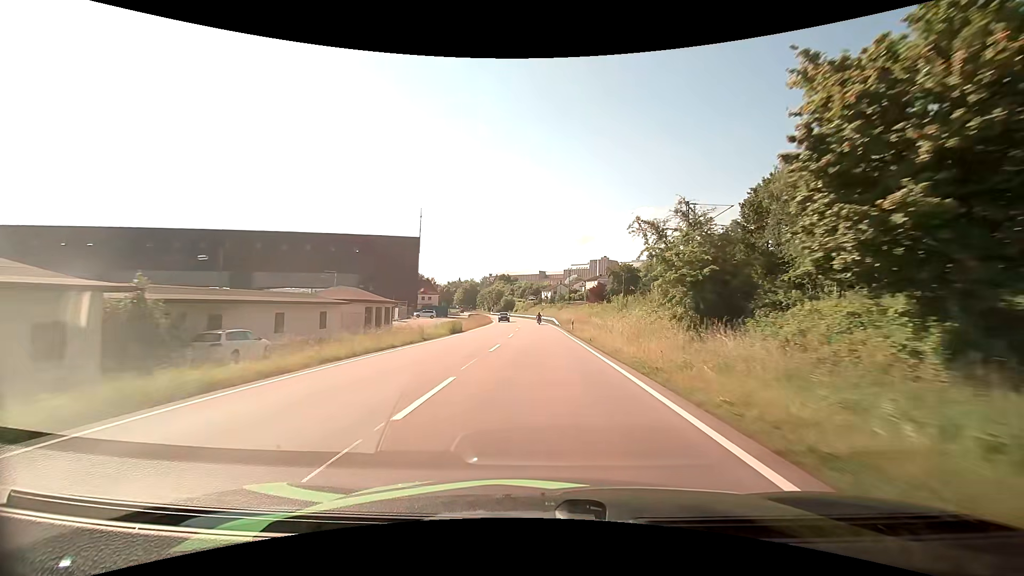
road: primary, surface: asphalt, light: Day
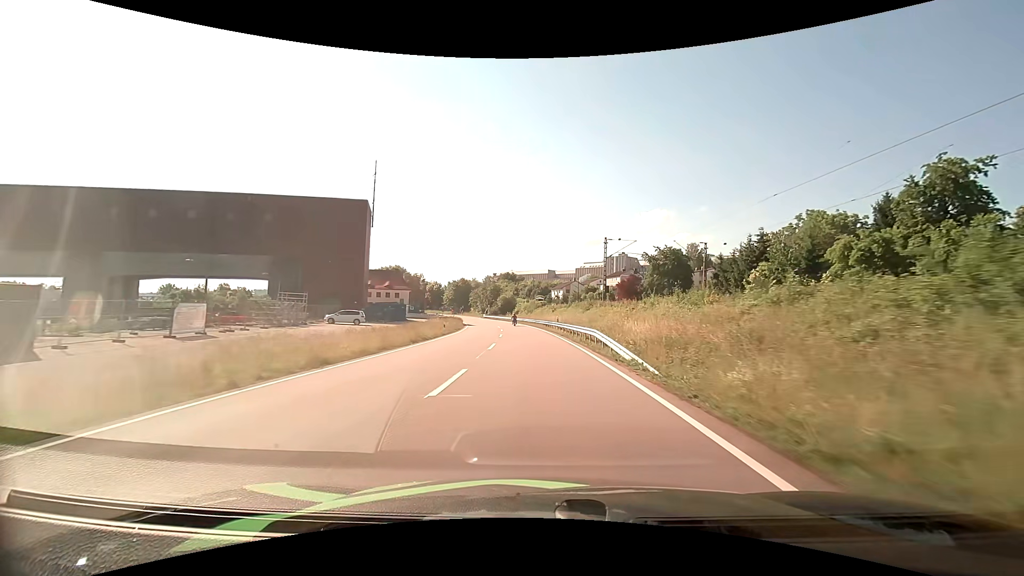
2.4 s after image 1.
(-0.2, +46.2) m; -1°
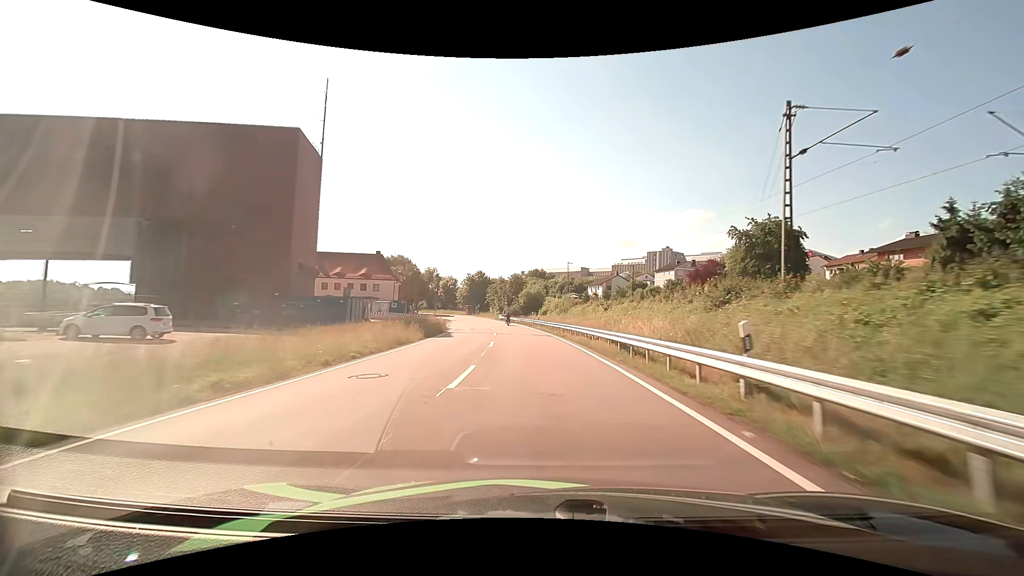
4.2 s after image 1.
(-1.0, +35.4) m; -4°
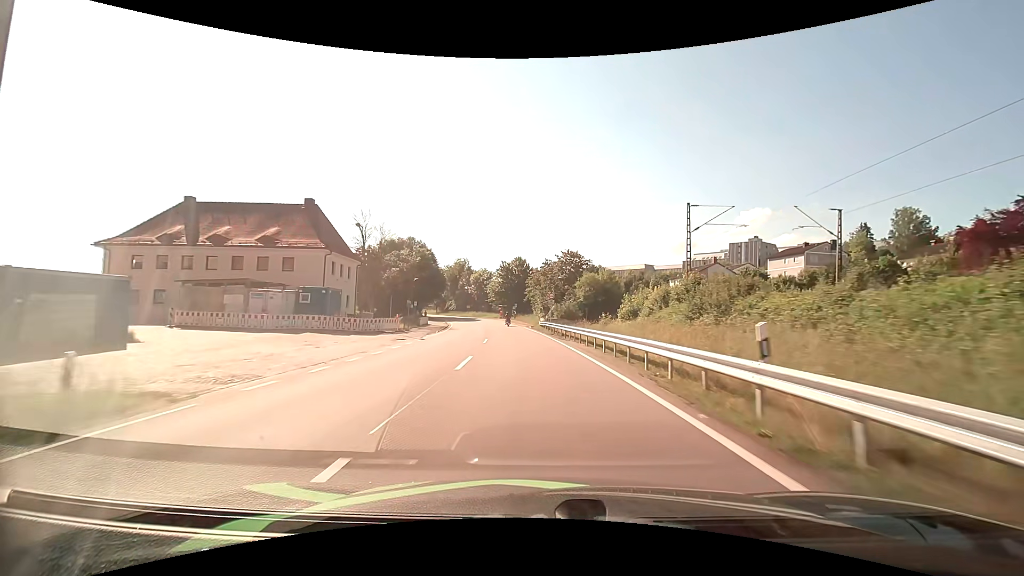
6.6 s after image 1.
(-2.1, +44.7) m; -6°
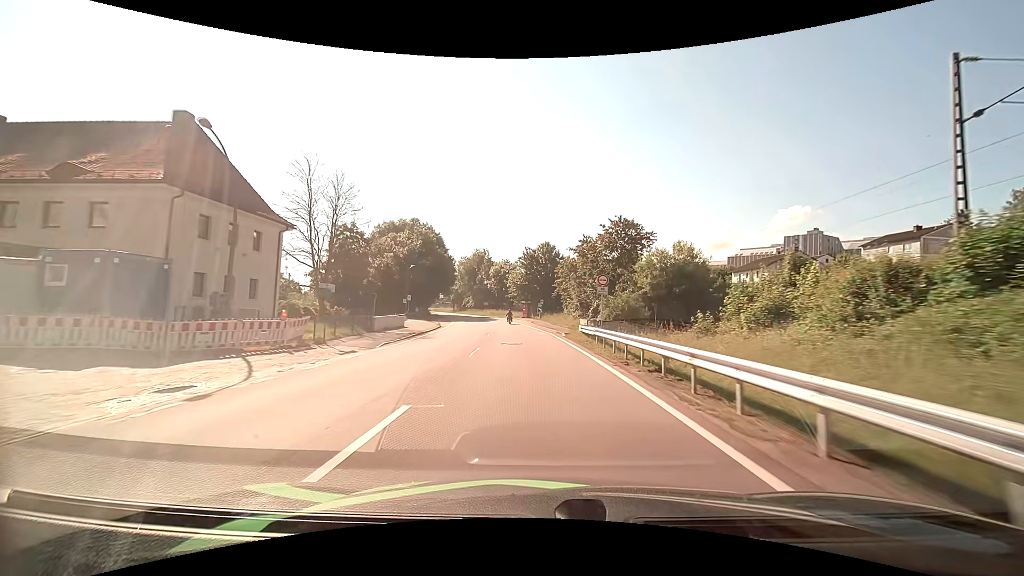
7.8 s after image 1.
(-0.6, +21.5) m; -3°
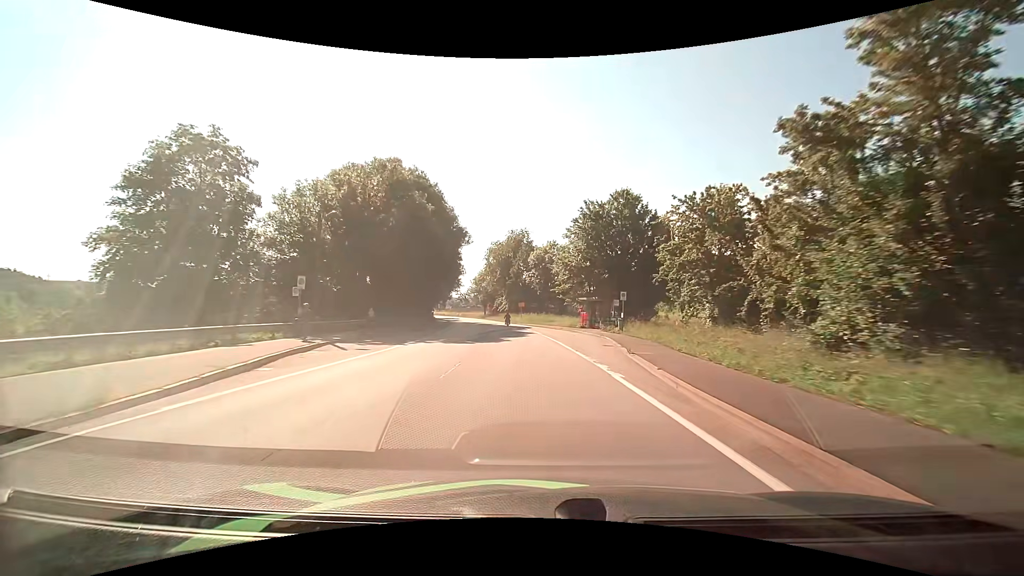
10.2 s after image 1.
(-2.0, +40.4) m; -6°
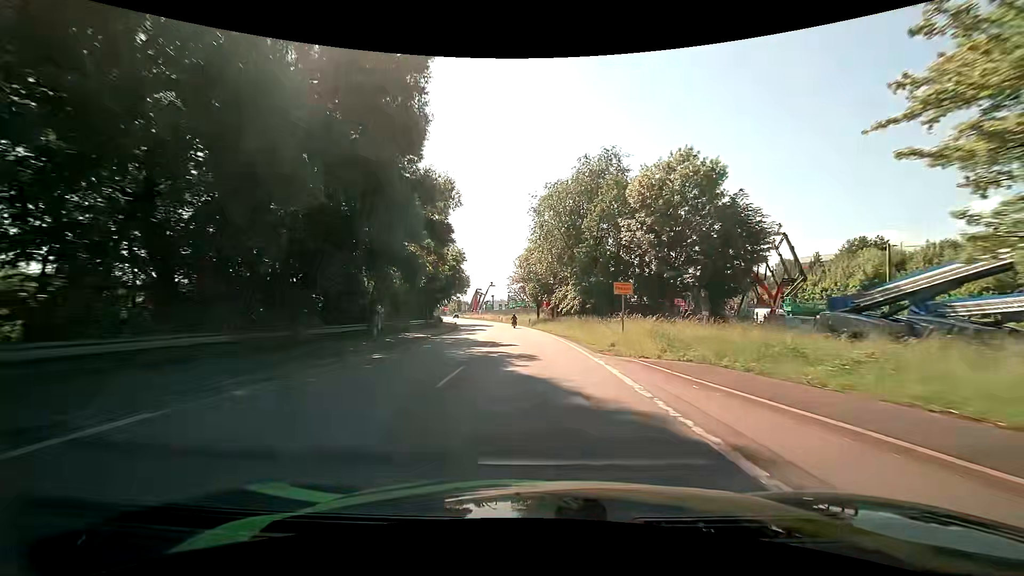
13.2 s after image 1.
(-3.2, +49.7) m; -8°
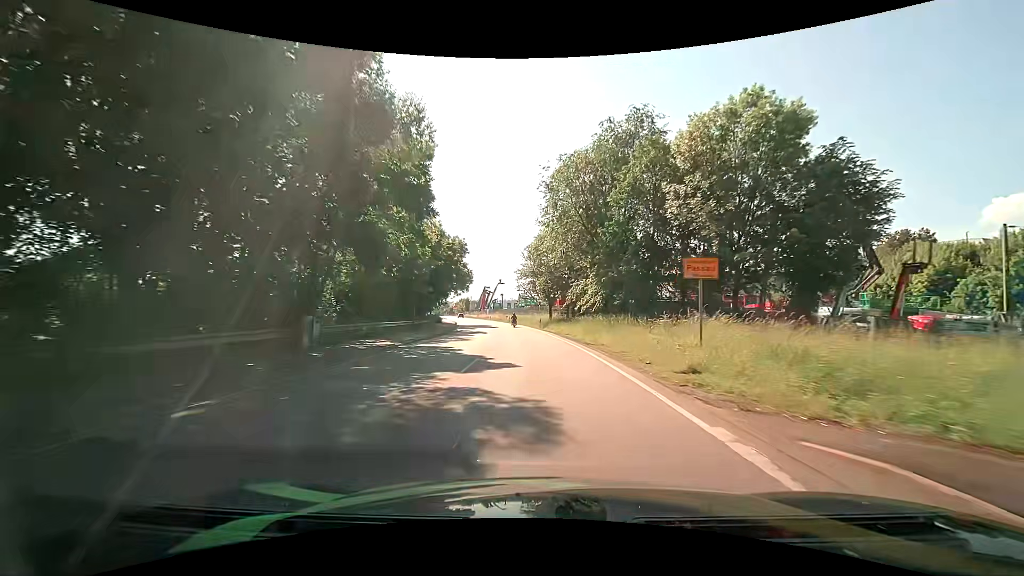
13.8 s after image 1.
(0.0, +9.8) m; -1°
(0, +10) (0, +20) (-1, +30) (-2, +40) (-3, +50) (-4, +60) (-5, +70) (-7, +80) (-9, +89) (-11, +99) m
